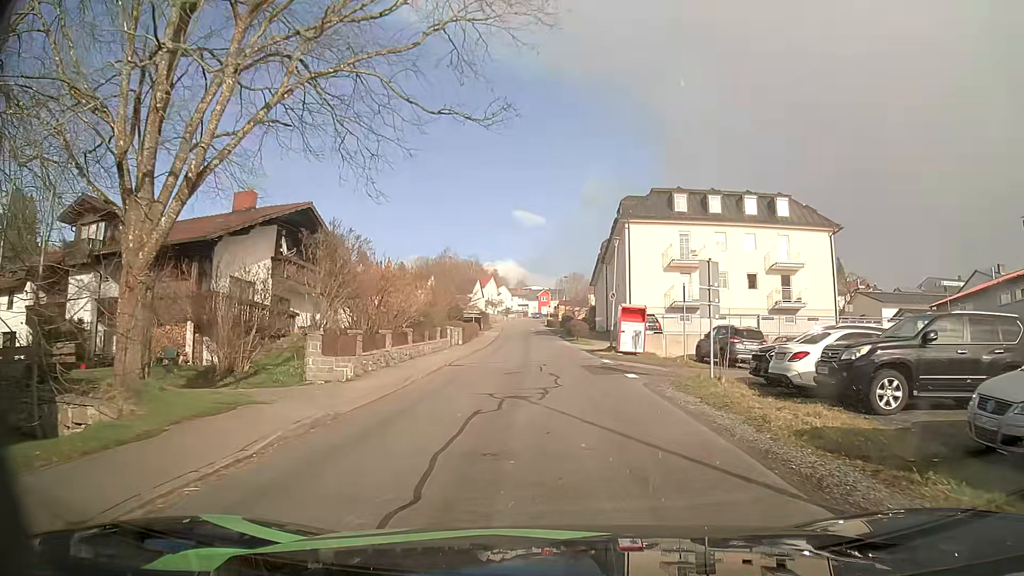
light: Day
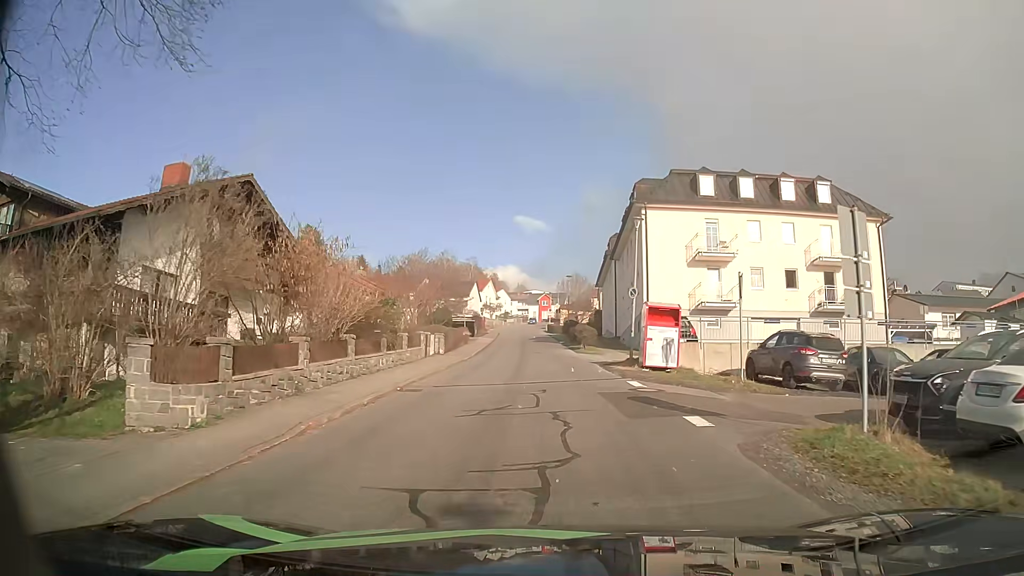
(-0.1, +7.7) m; 0°
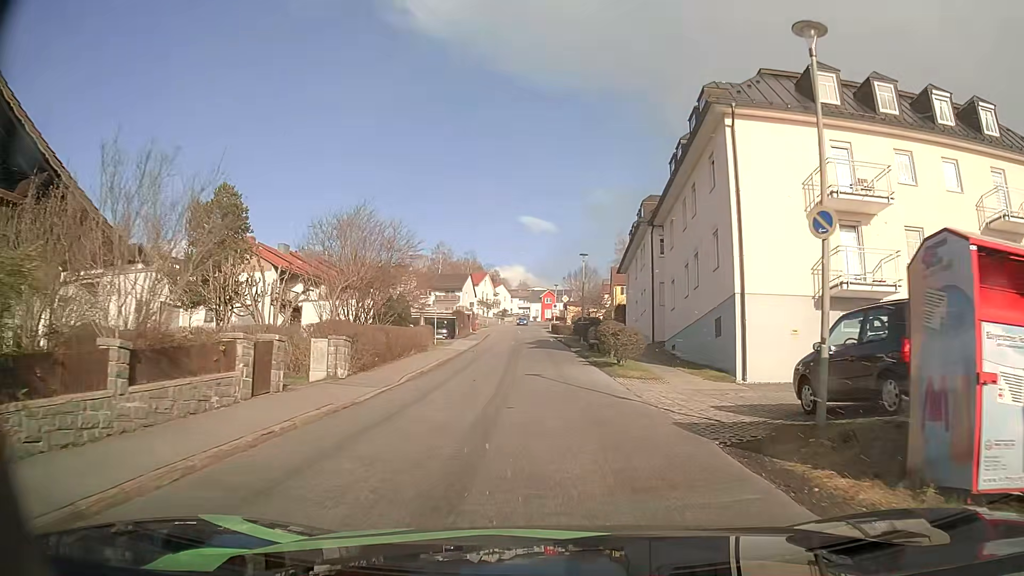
(-0.2, +17.5) m; -1°
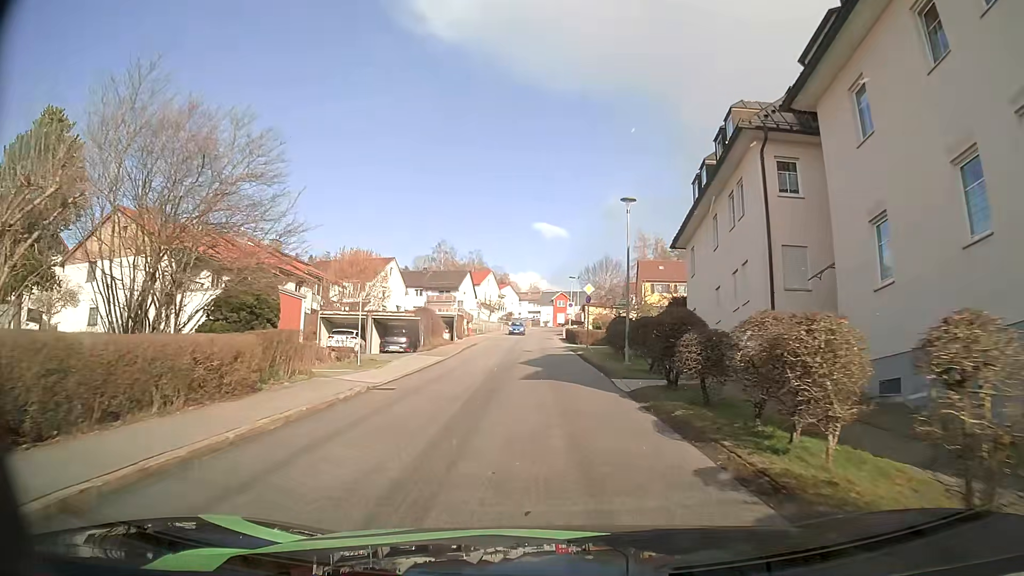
(-0.1, +19.0) m; -2°
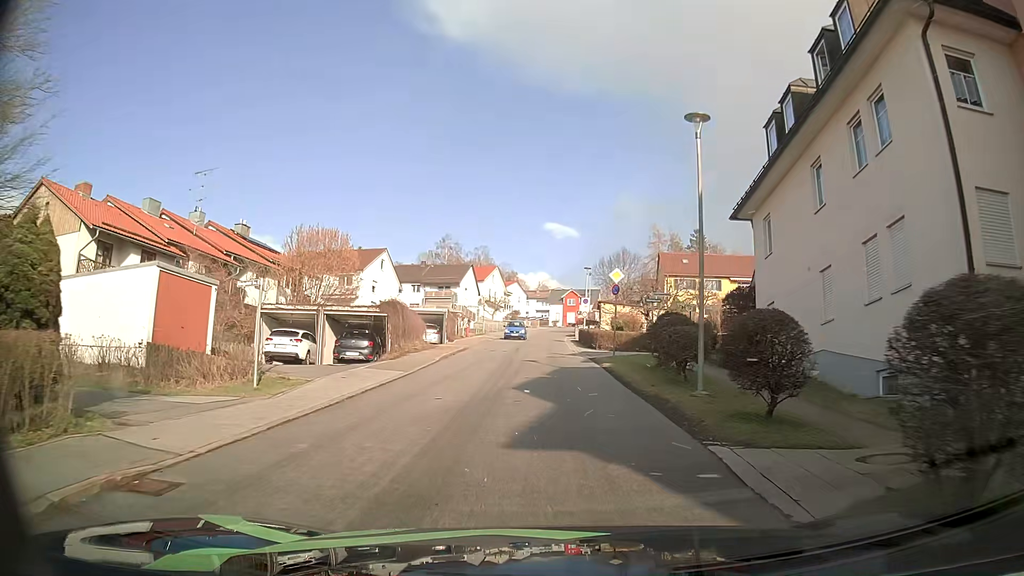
(0.0, +9.2) m; -1°
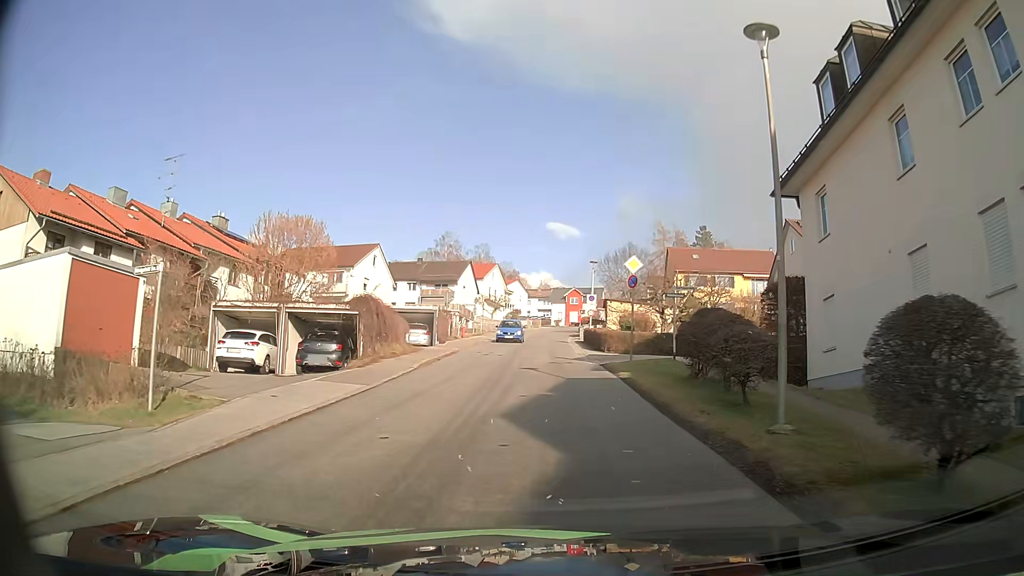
(0.0, +4.3) m; +1°
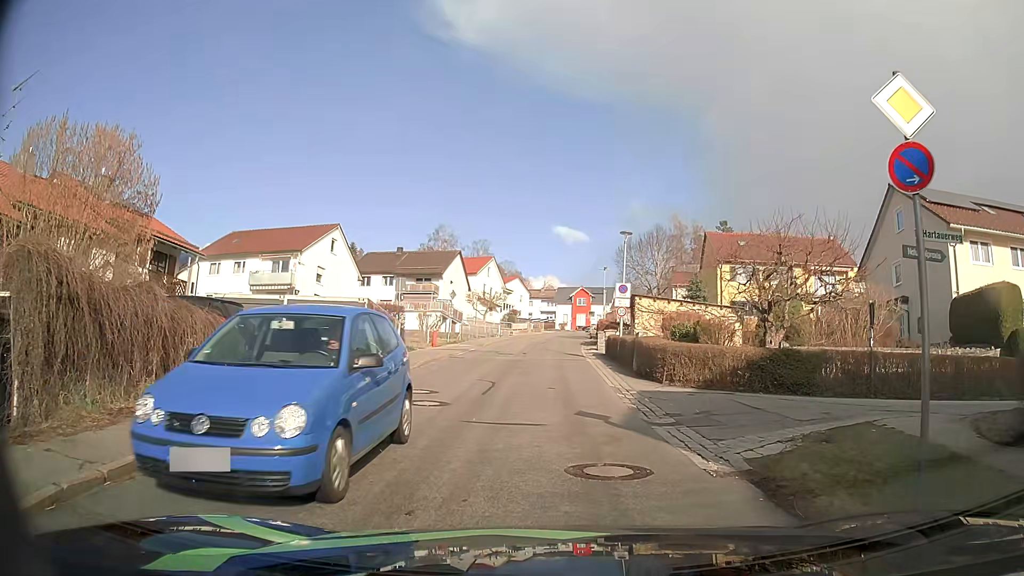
(-0.3, +15.4) m; -3°
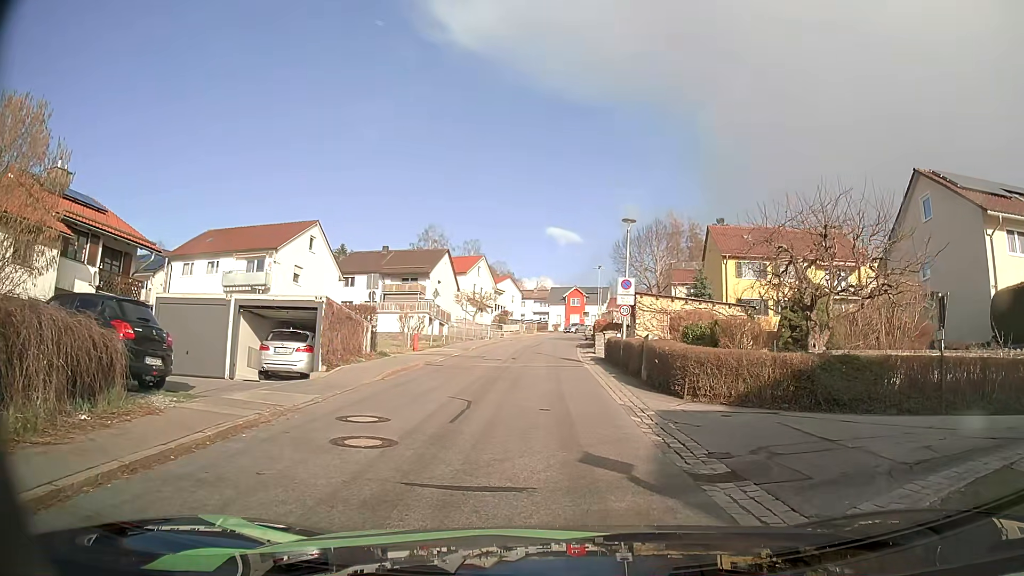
(+0.1, +3.5) m; +3°
